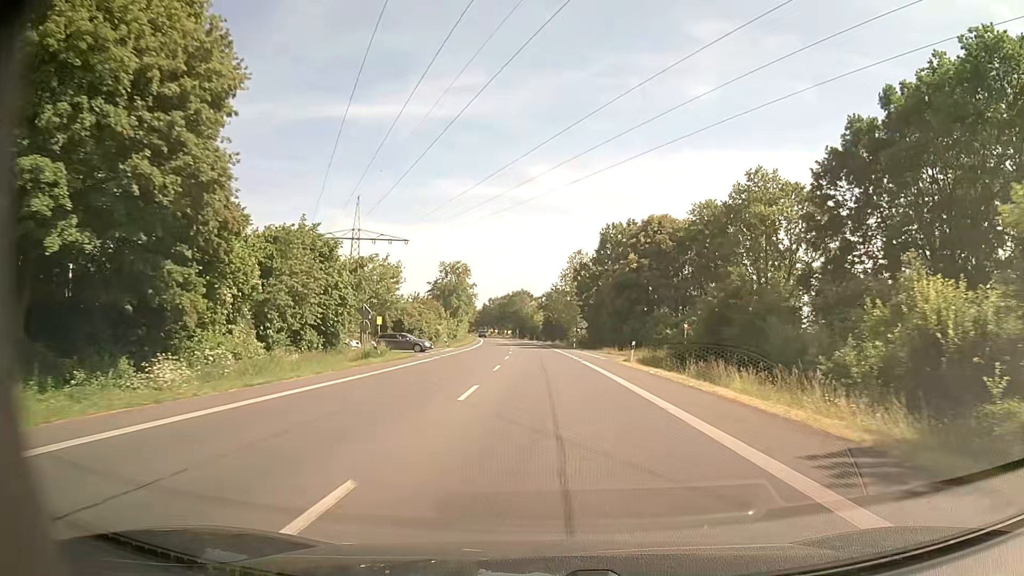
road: primary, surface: asphalt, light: Day
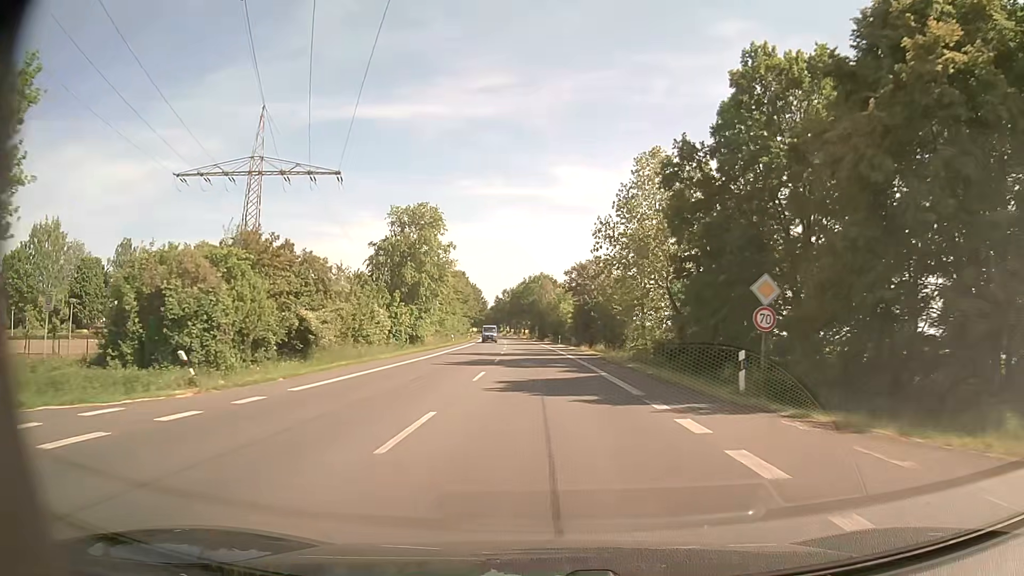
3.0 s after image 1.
(-0.7, +53.6) m; -2°
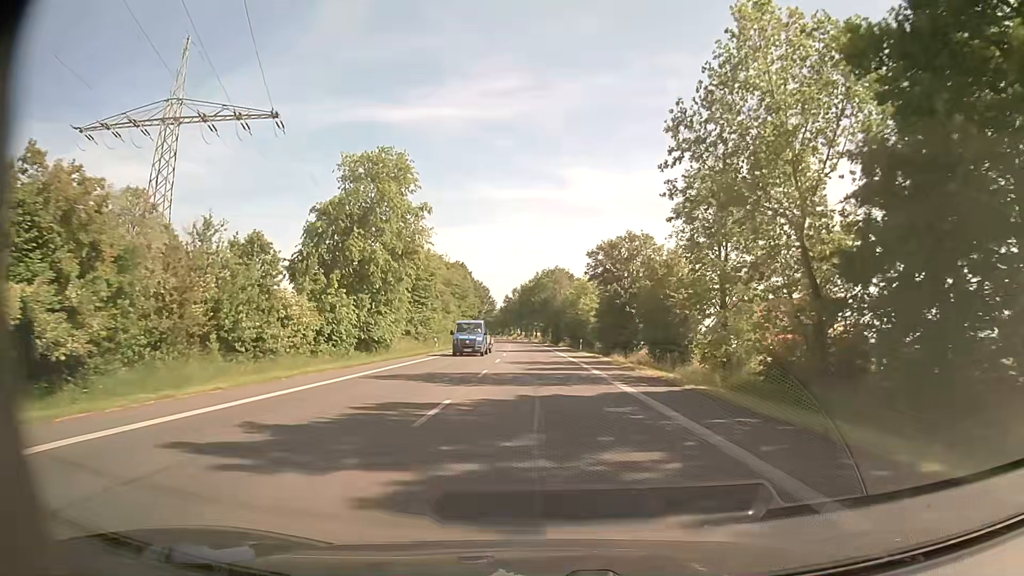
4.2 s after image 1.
(-0.2, +21.5) m; -1°
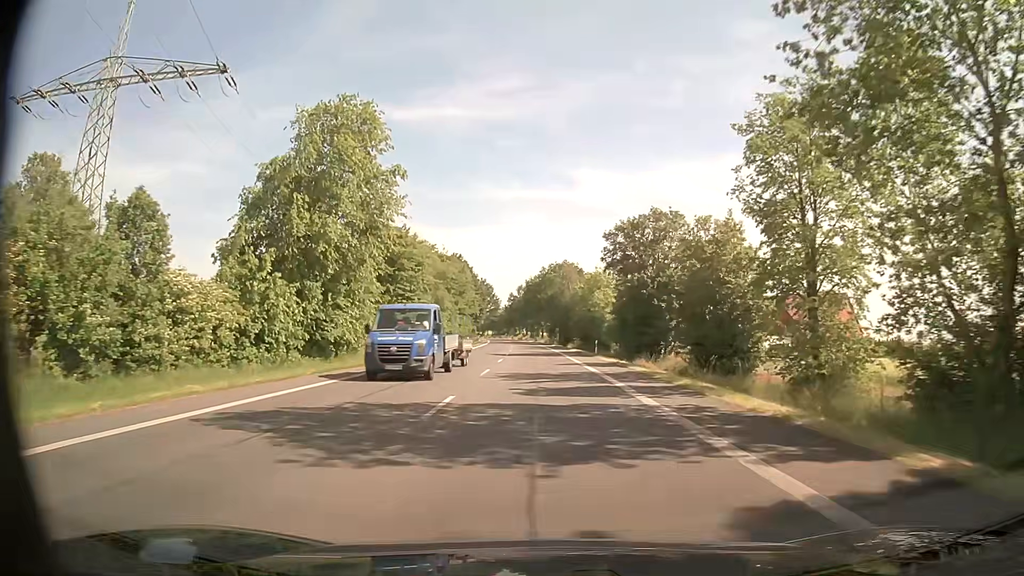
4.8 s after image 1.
(0.0, +10.7) m; -1°
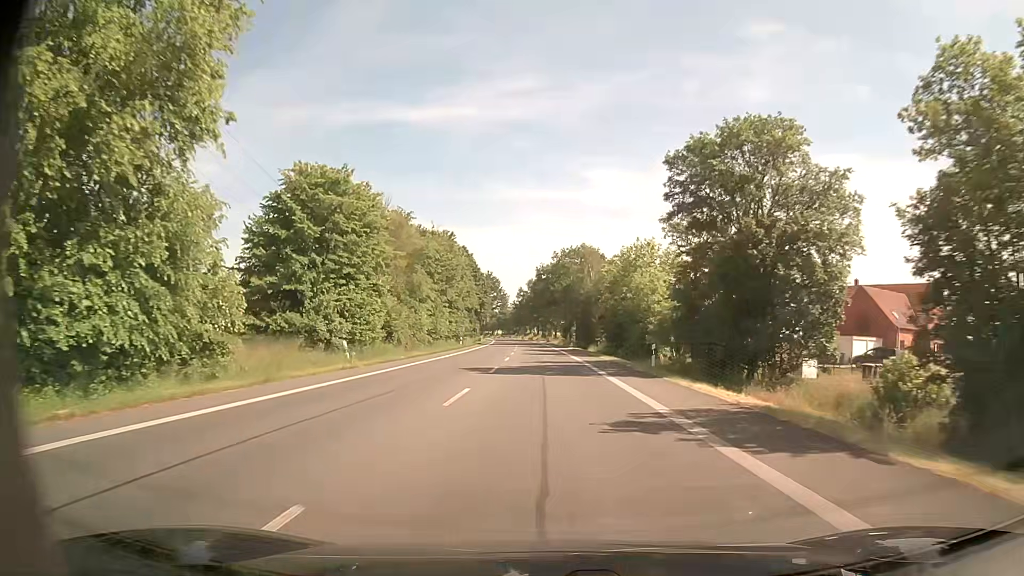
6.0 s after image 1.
(-0.2, +21.5) m; -1°
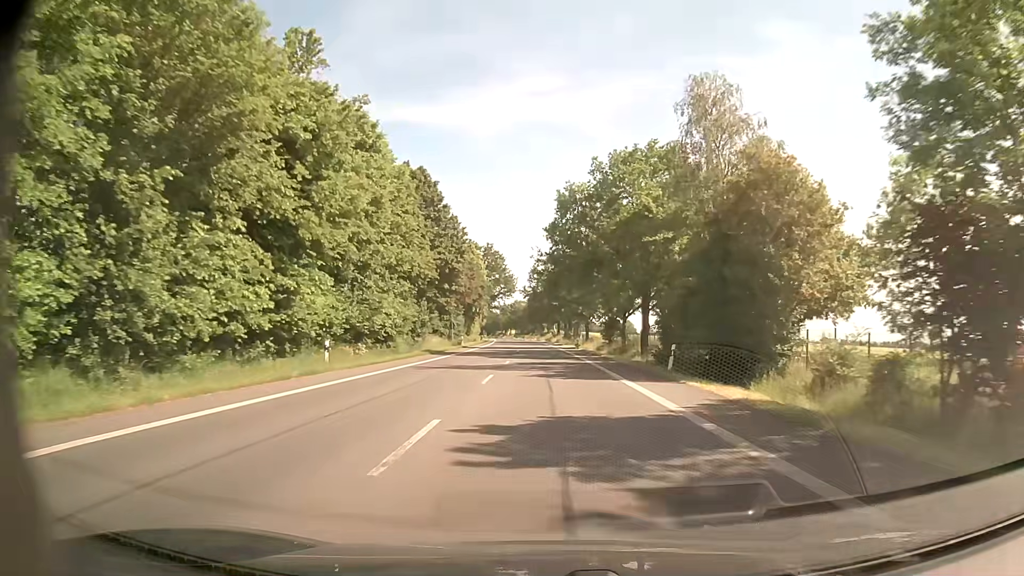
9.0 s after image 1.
(-0.8, +53.7) m; -2°
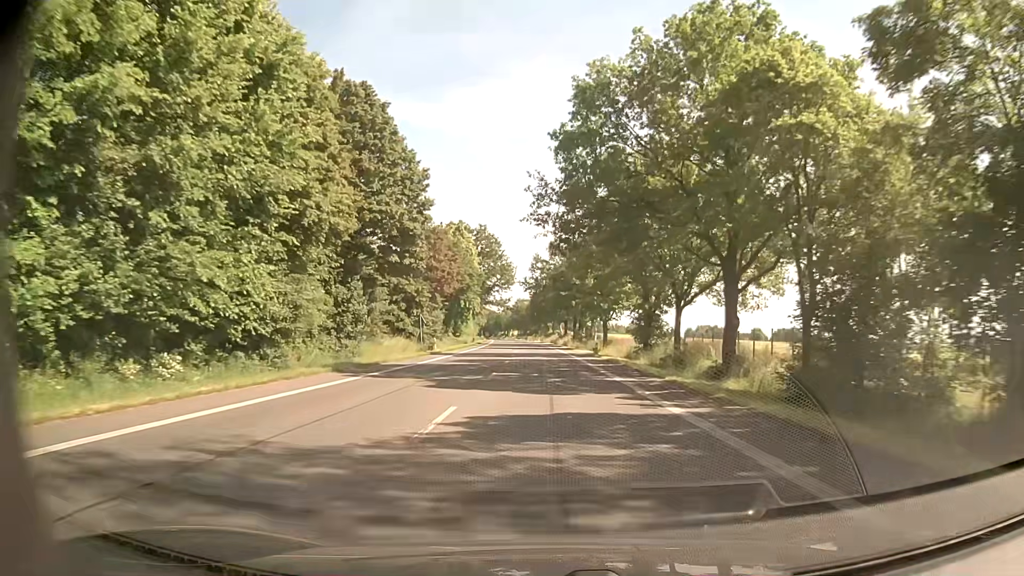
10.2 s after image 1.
(-0.1, +21.5) m; 0°
